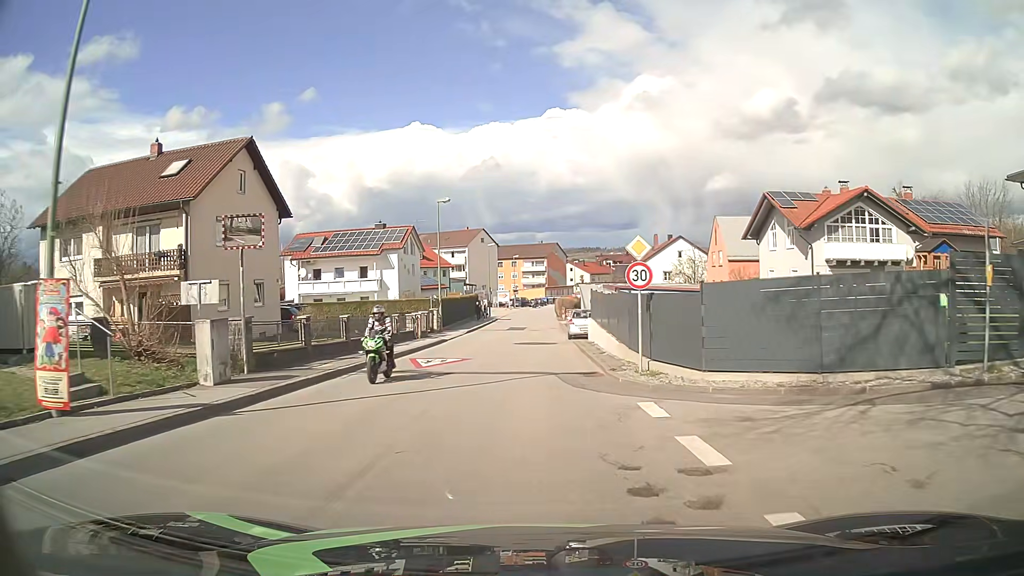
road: unclassified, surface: asphalt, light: Day
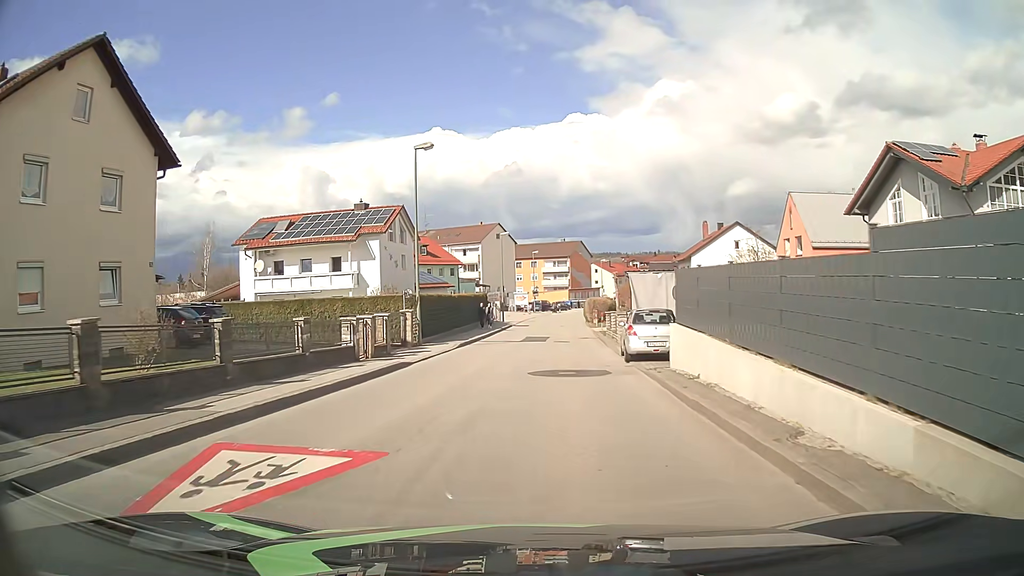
(0.0, +14.5) m; -1°
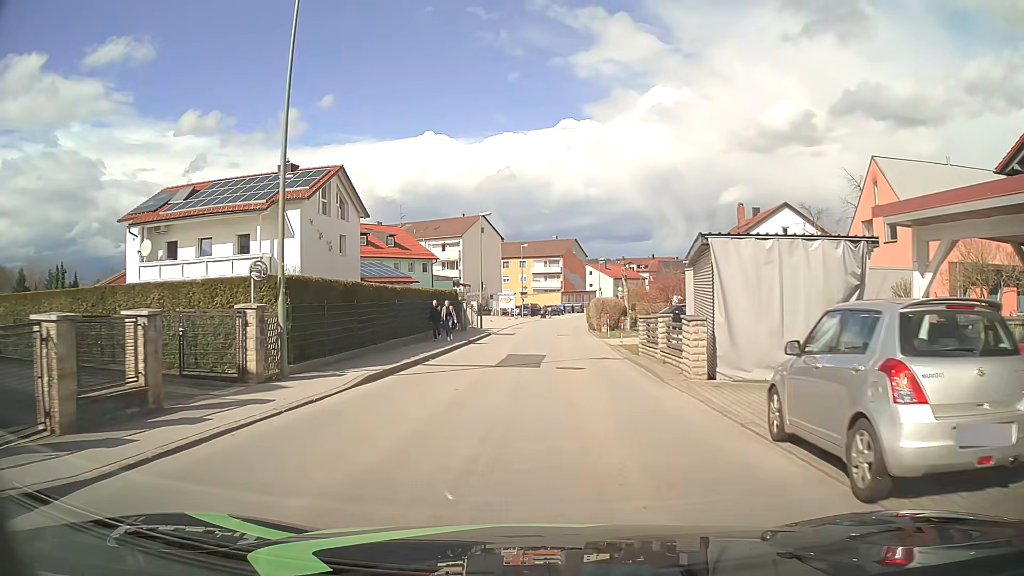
(-0.1, +14.4) m; 0°
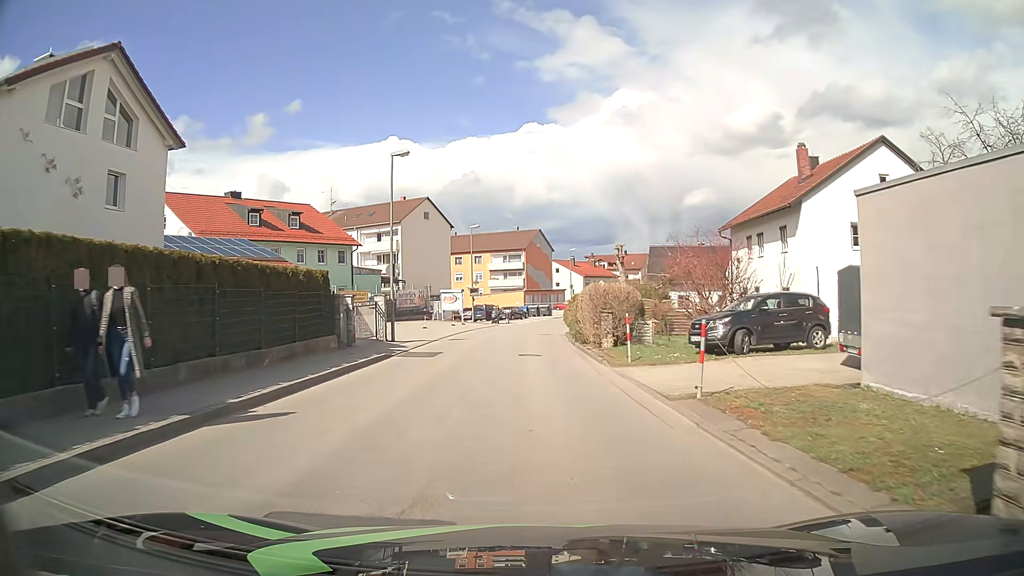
(+0.7, +19.1) m; +4°
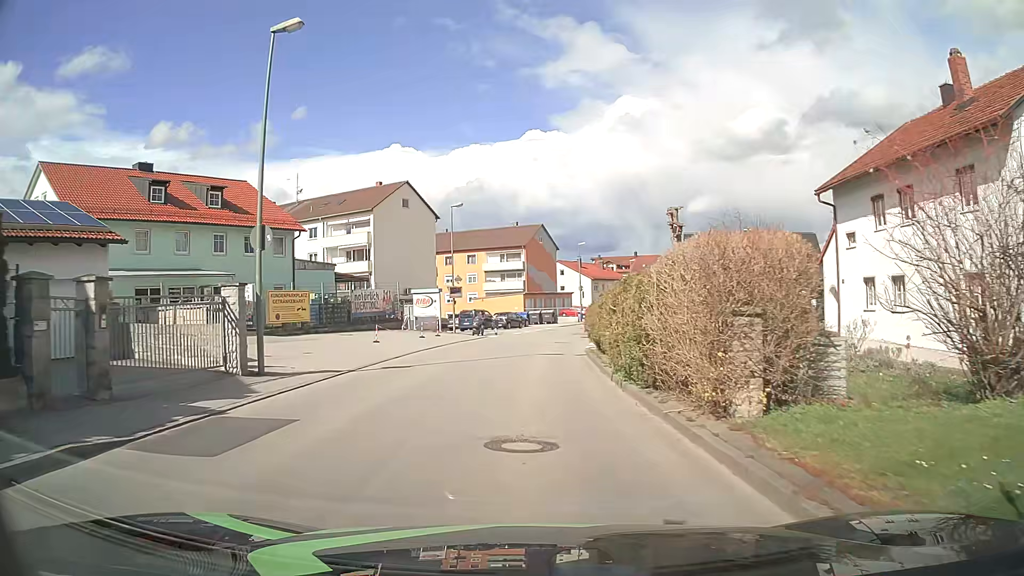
(-0.1, +14.4) m; -1°
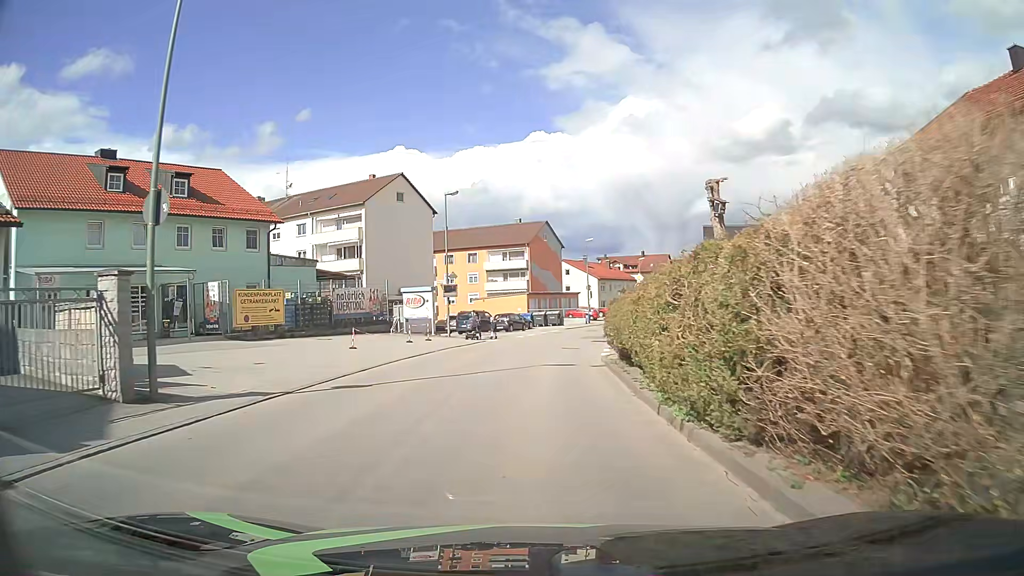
(0.0, +4.8) m; 0°
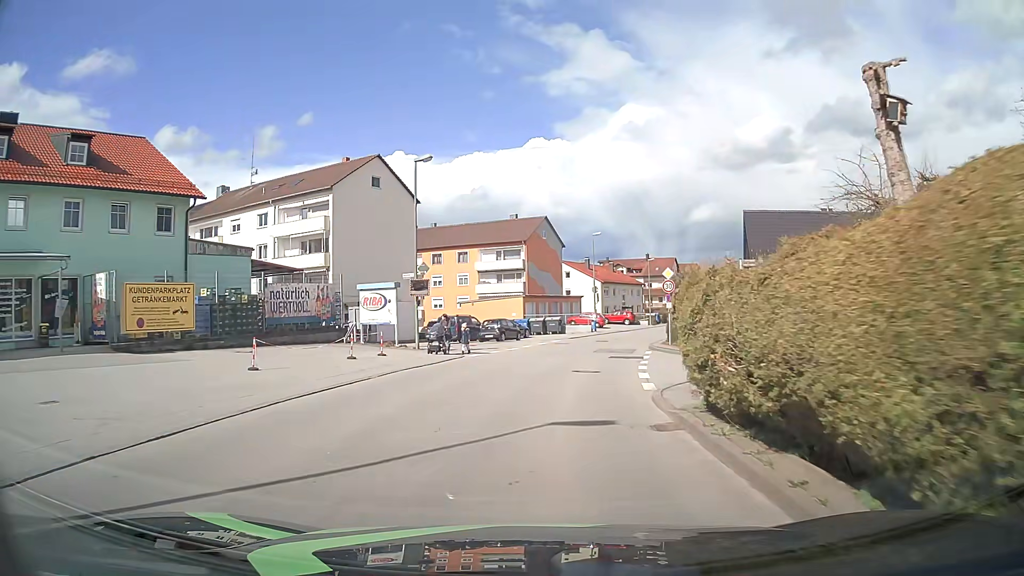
(0.0, +9.5) m; 0°
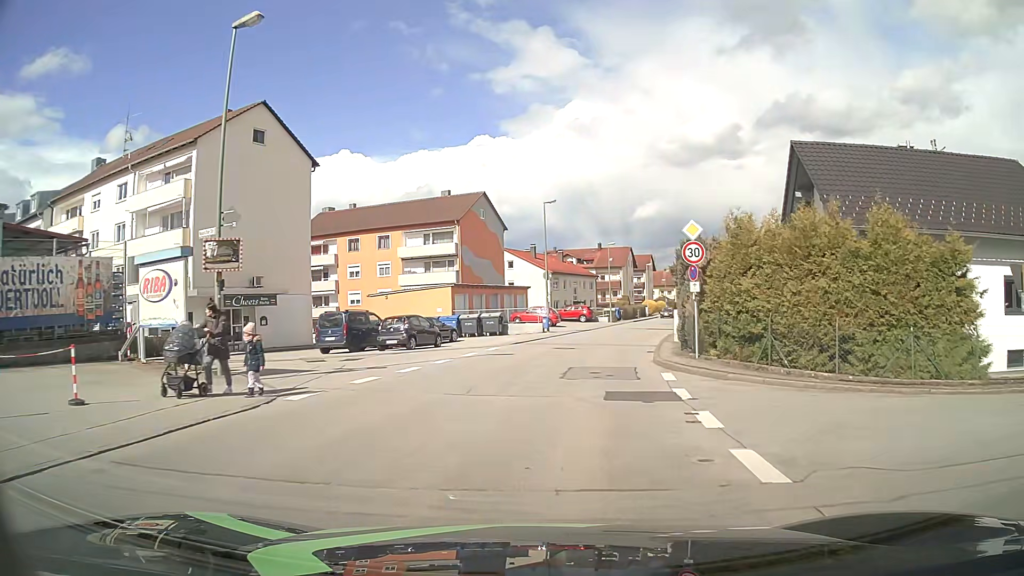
(+0.5, +14.3) m; +5°
(0, +10) (+1, +20) (+3, +30) (+6, +39) (+8, +49) (+11, +59) (+13, +69) (+16, +78) (+18, +88) (+21, +97) m
